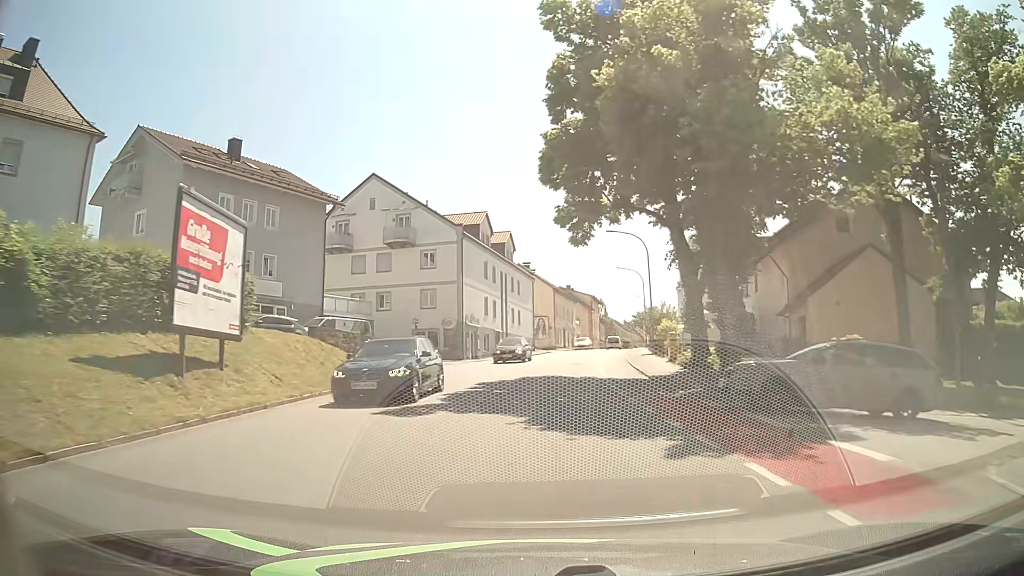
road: tertiary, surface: asphalt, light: Day
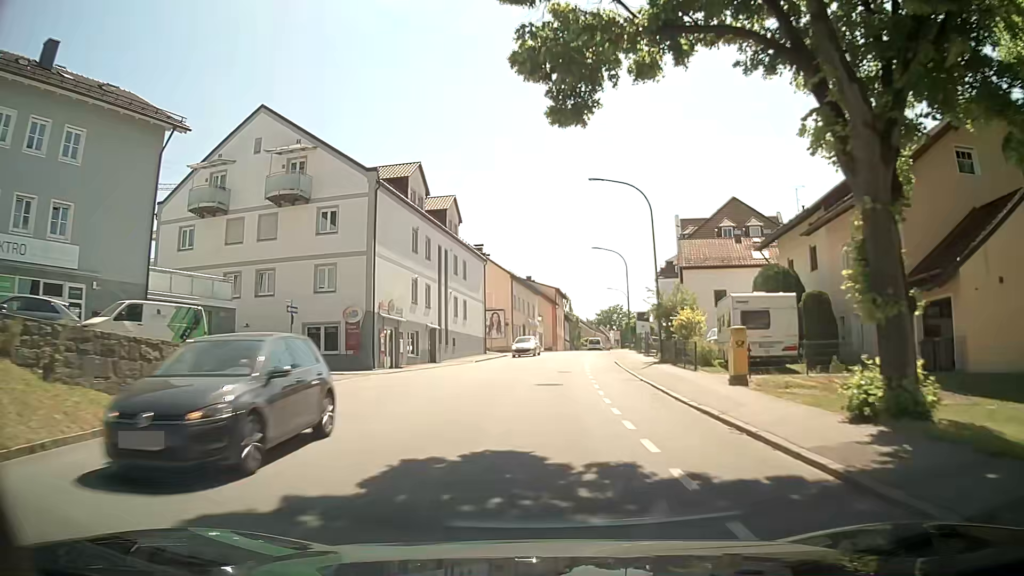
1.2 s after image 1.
(+0.4, +16.1) m; +4°
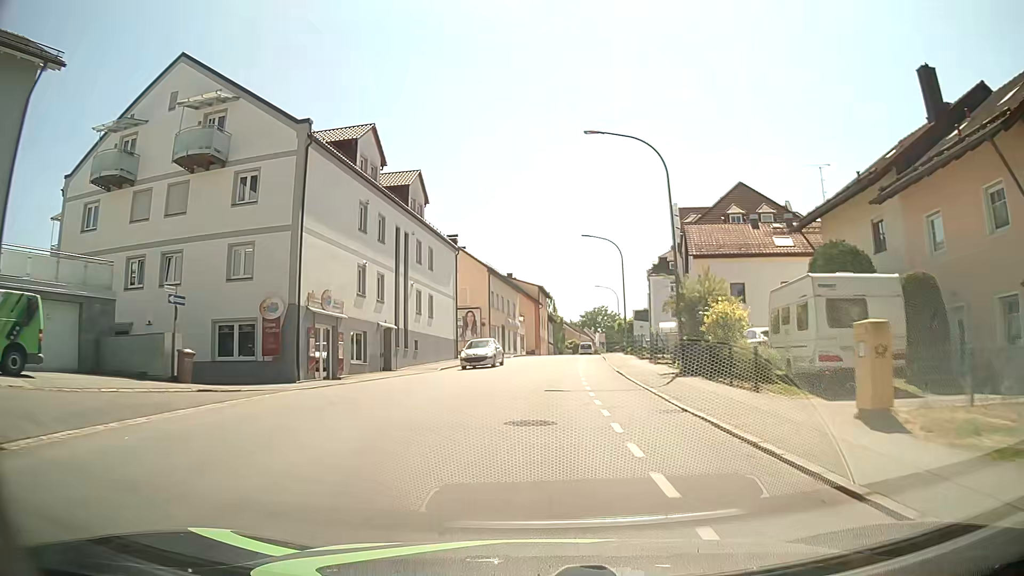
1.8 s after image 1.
(+0.1, +8.2) m; 0°
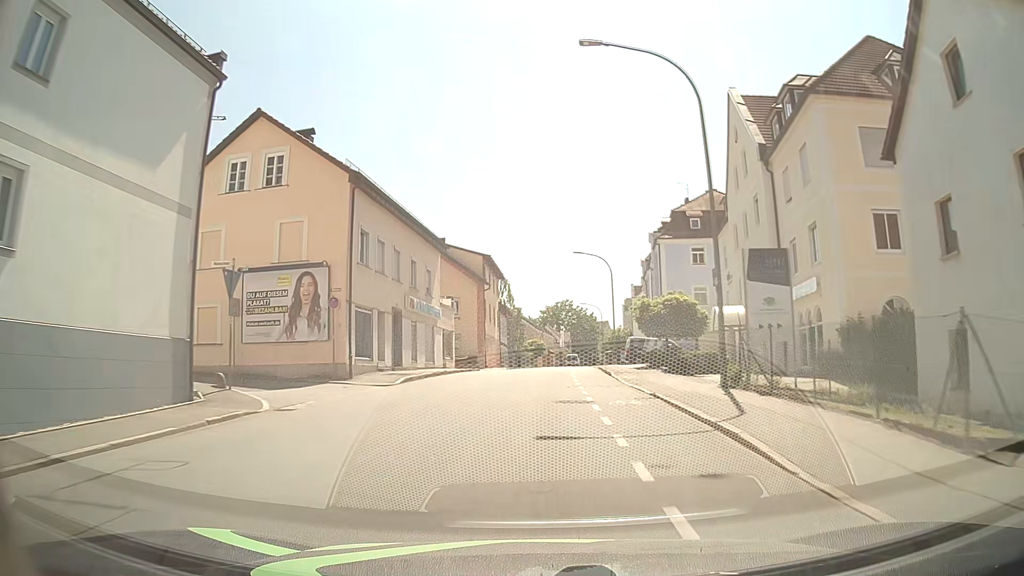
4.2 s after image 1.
(+1.6, +33.0) m; +4°
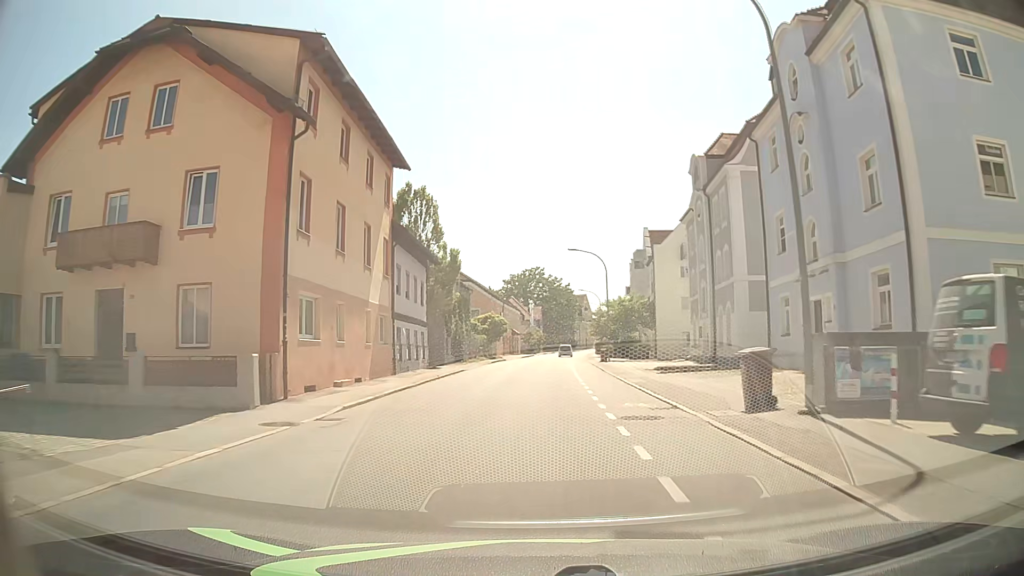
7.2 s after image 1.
(+1.2, +41.1) m; +3°
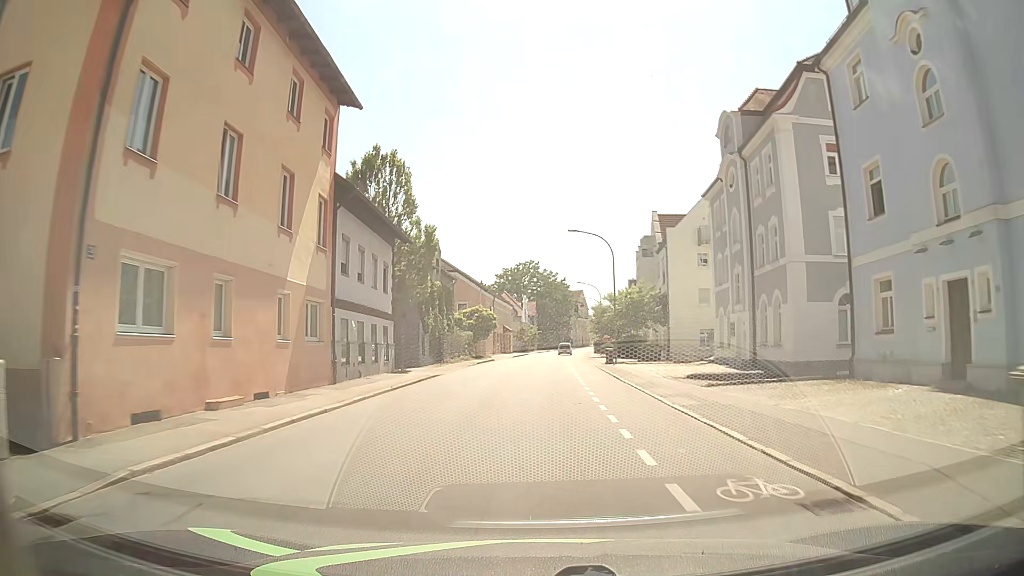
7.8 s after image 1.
(0.0, +8.3) m; 0°
(0, +10) (0, +20) (0, +30) (+1, +40) (+1, +50) (+2, +60) (+2, +70) (+3, +80) (+4, +90) (+5, +100) m
